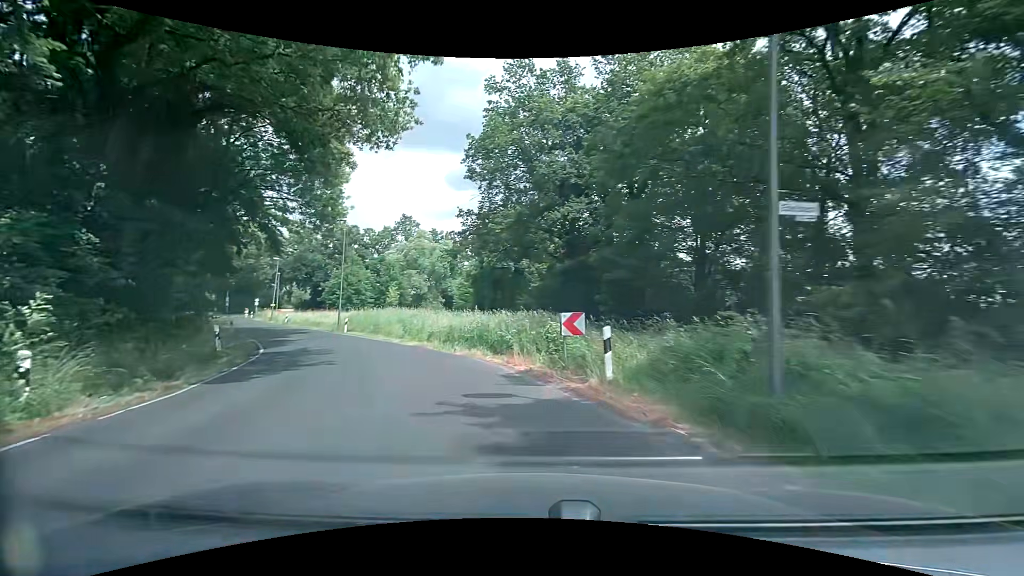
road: tertiary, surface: asphalt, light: Day
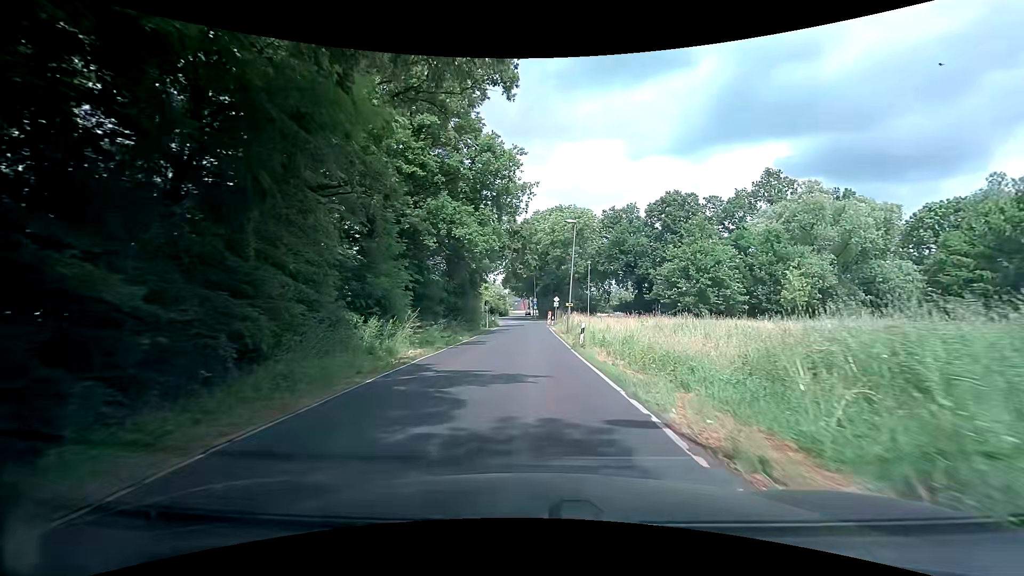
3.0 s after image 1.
(-13.0, +30.7) m; -35°
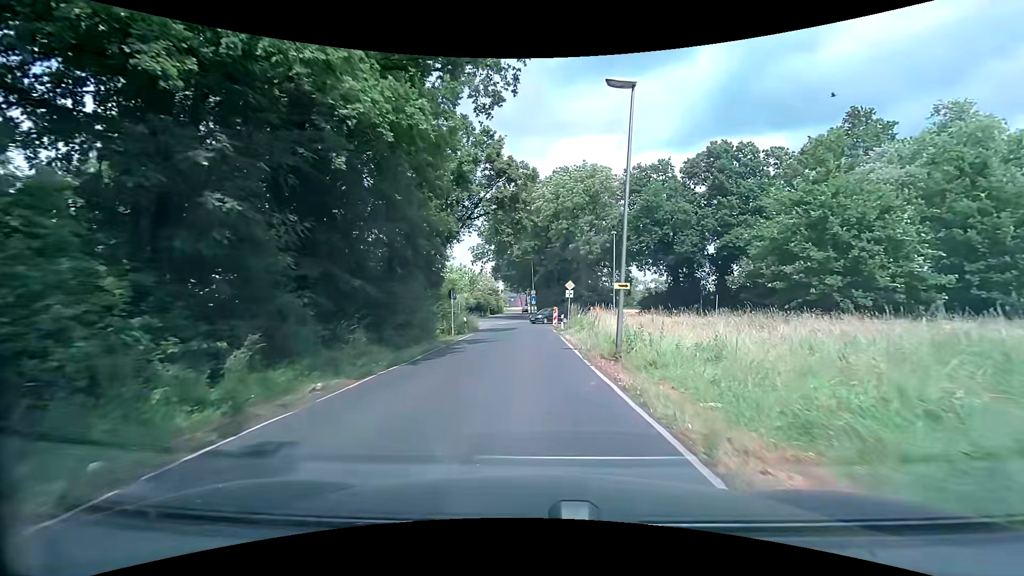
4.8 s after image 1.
(-0.2, +20.0) m; 0°
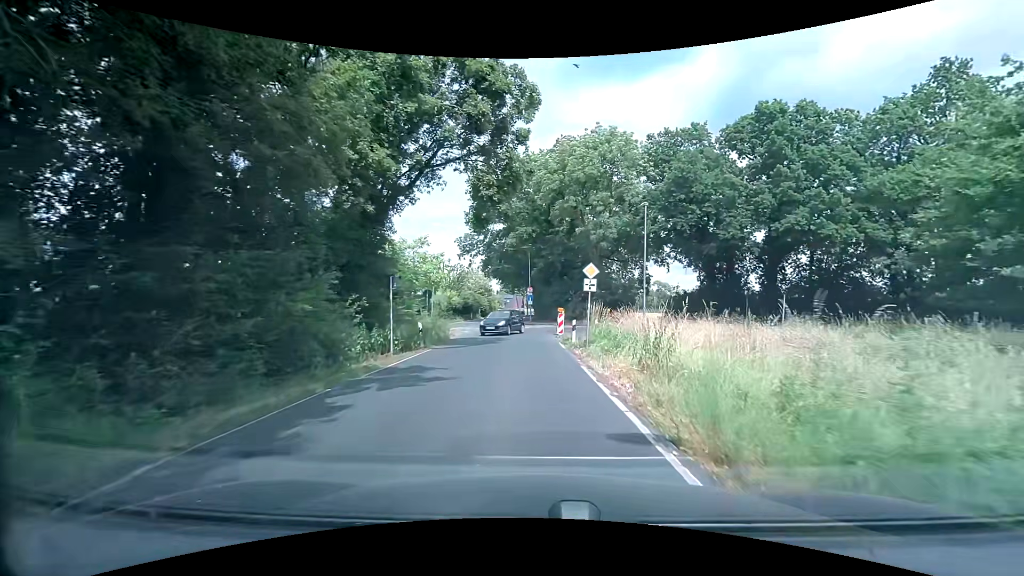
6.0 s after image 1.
(+0.1, +11.6) m; +1°
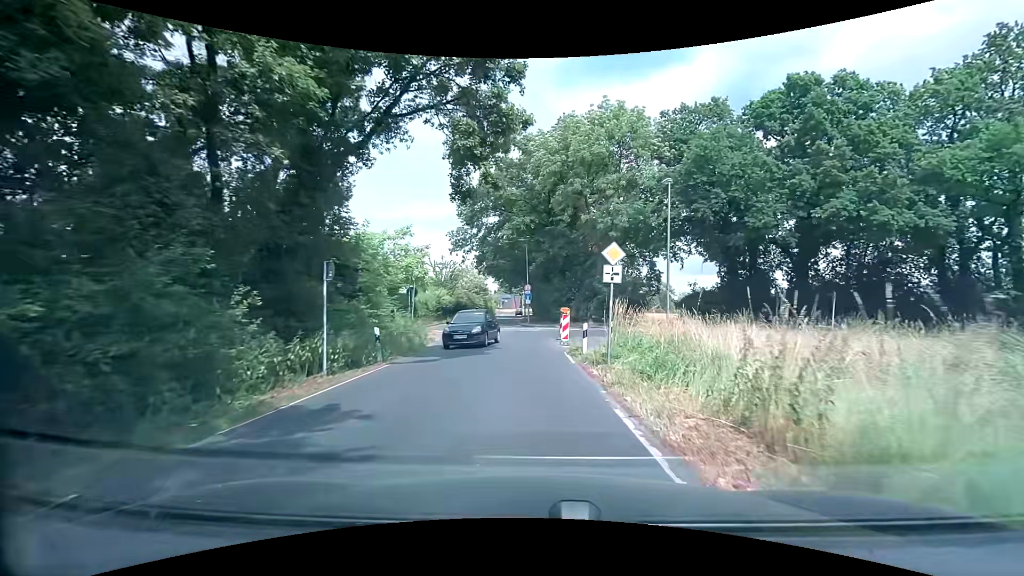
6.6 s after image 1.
(0.0, +5.2) m; 0°
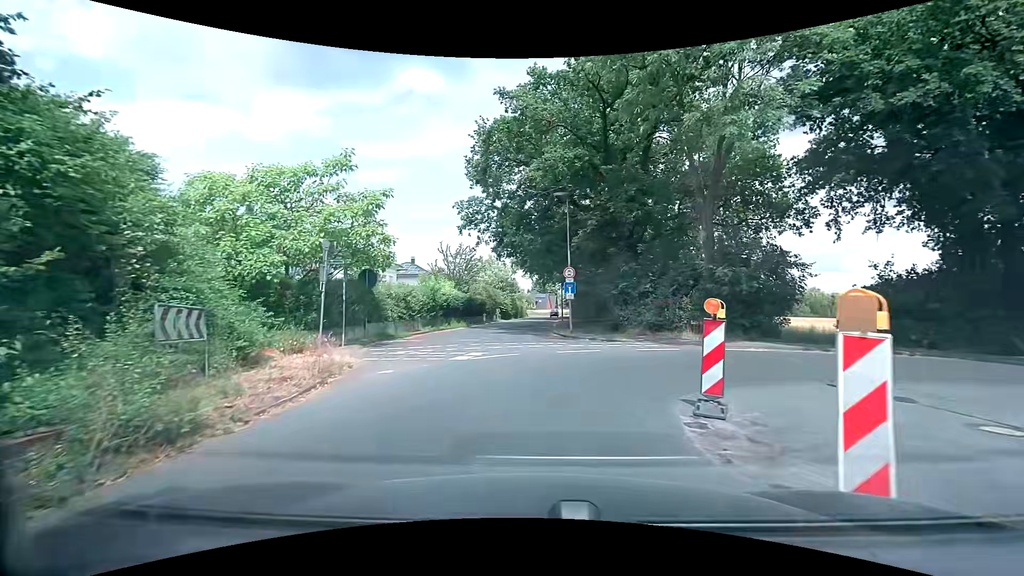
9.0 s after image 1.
(-0.5, +17.1) m; -3°
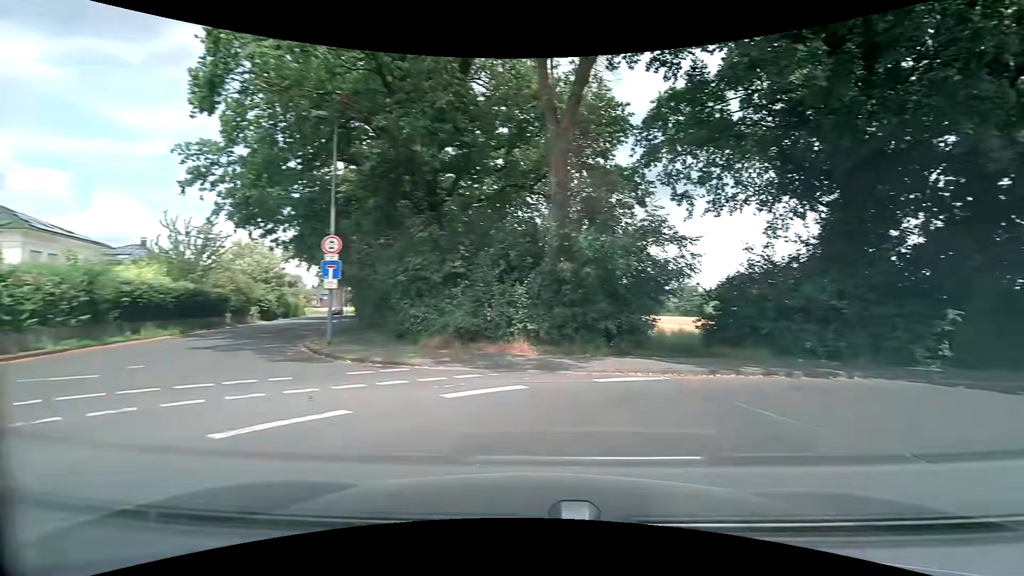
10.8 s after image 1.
(+0.7, +9.8) m; +23°
